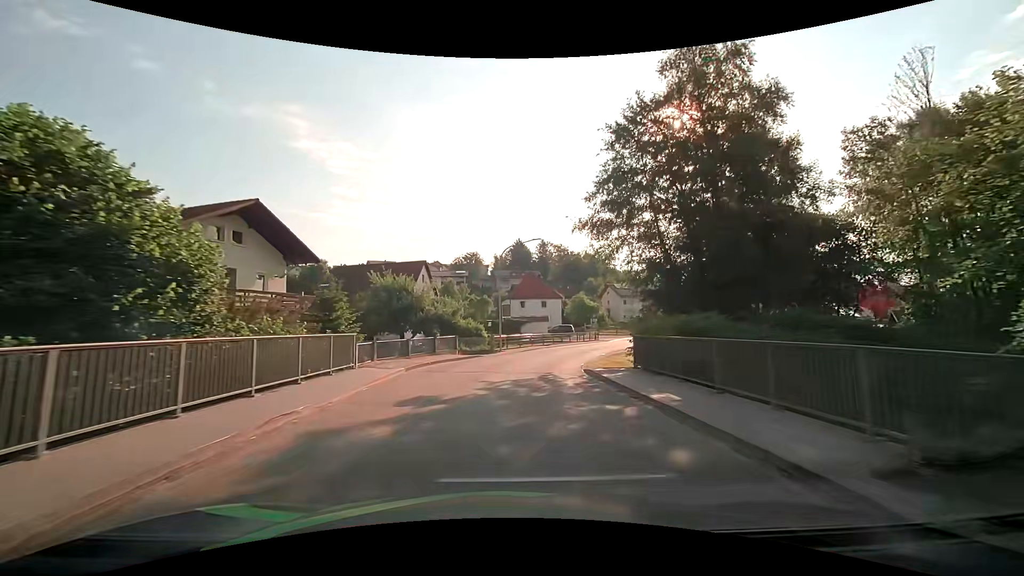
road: tertiary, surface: asphalt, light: Day
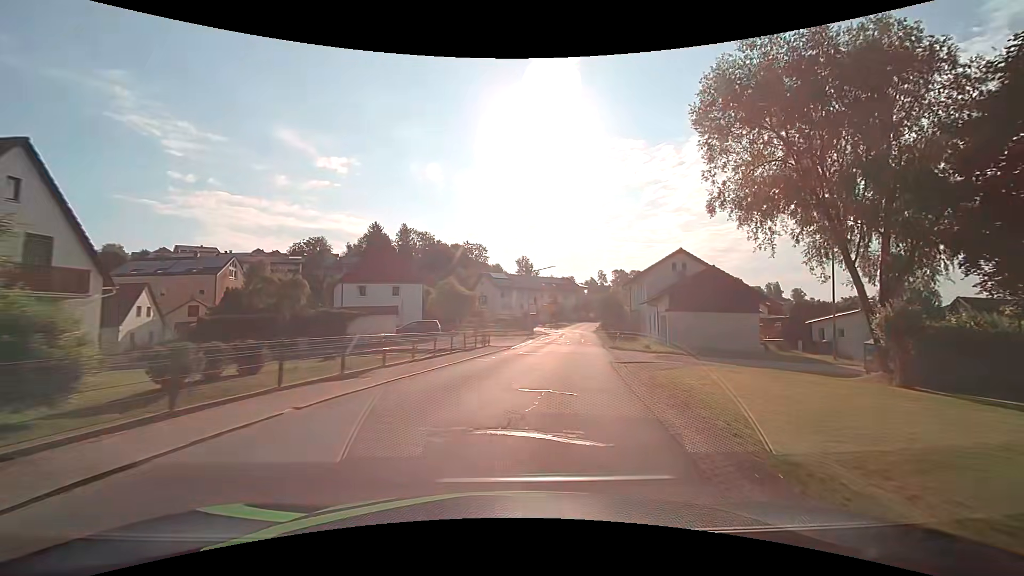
(+2.9, +29.5) m; +15°
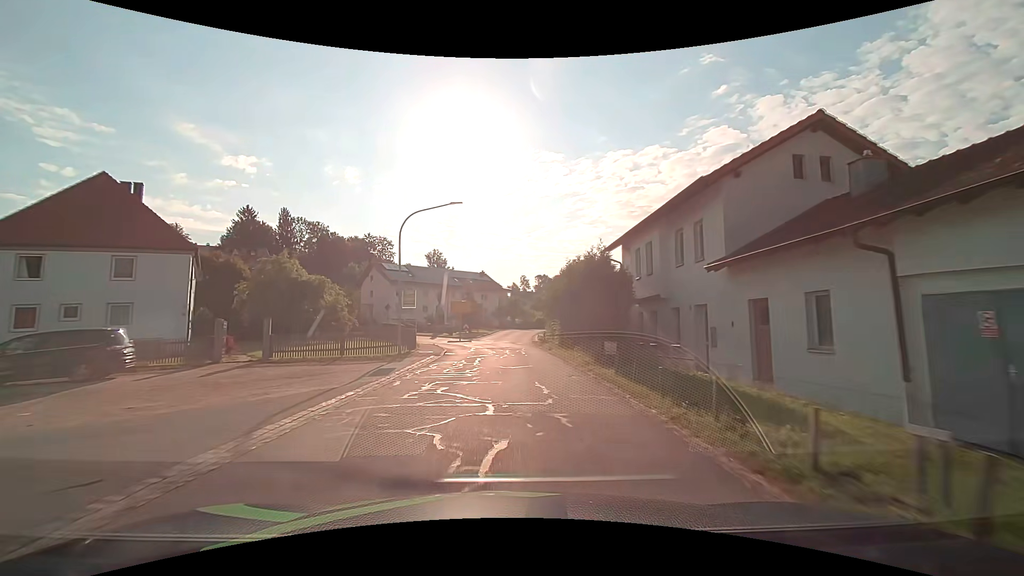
(+3.5, +29.7) m; +9°
